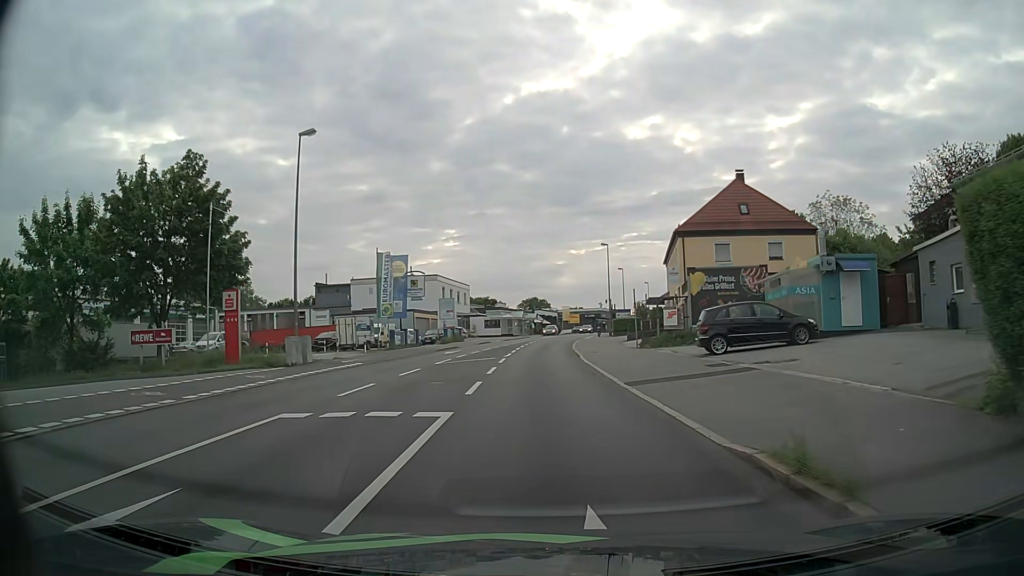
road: tertiary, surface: asphalt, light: Day
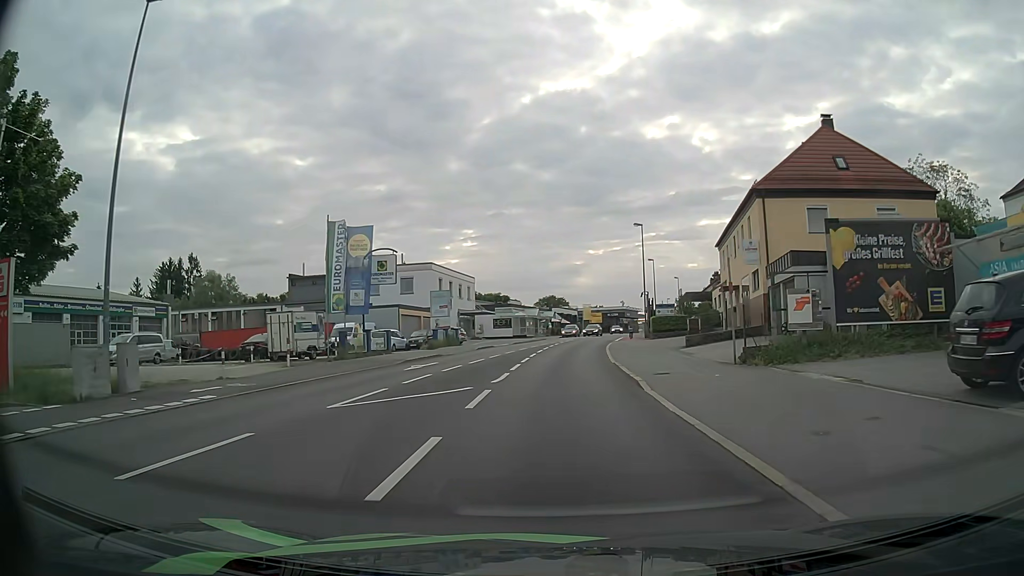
(-0.2, +14.7) m; -1°
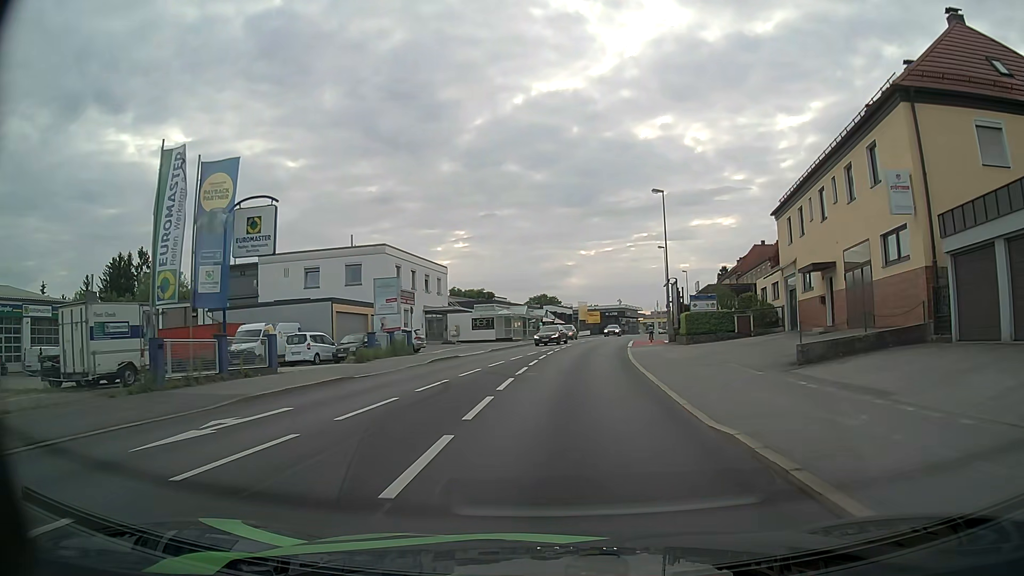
(+0.1, +15.5) m; 0°
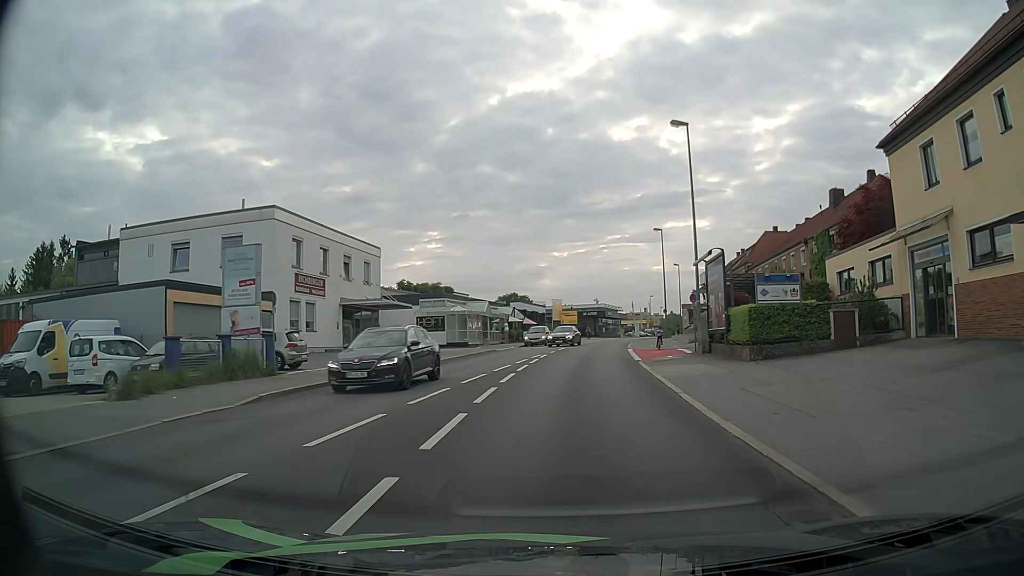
(+0.4, +16.2) m; +3°
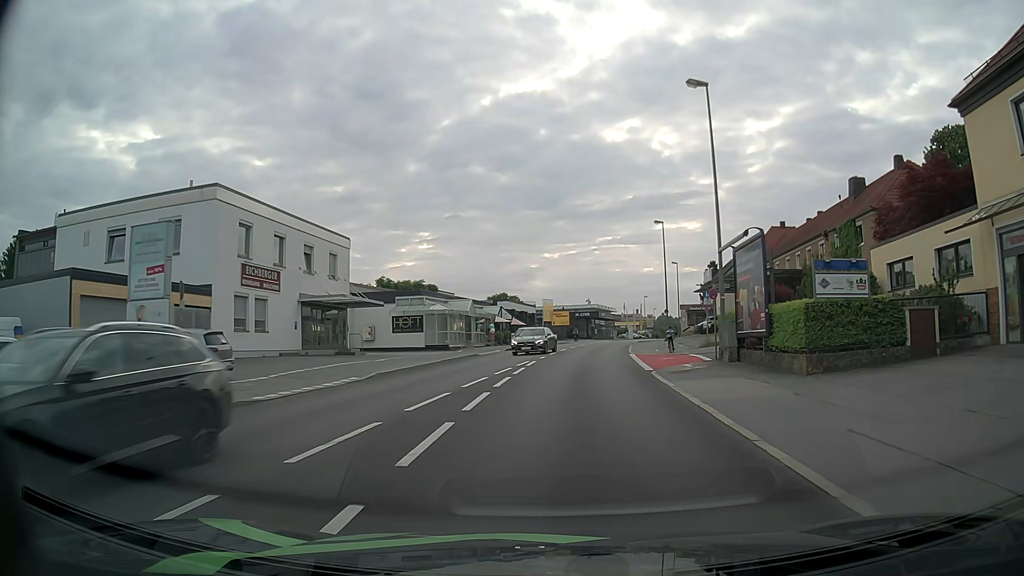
(0.0, +5.5) m; 0°
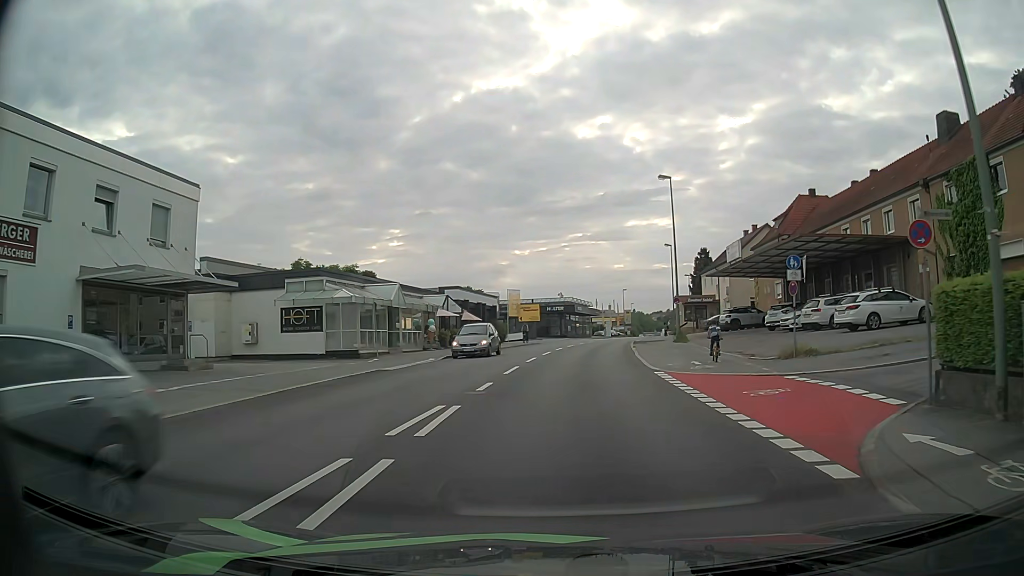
(+0.5, +16.5) m; +3°
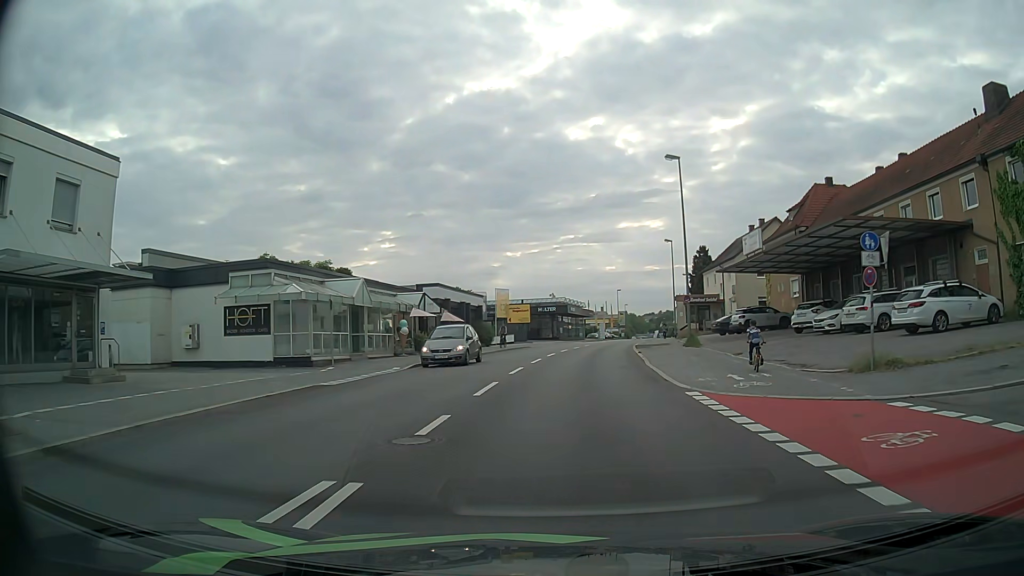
(0.0, +5.5) m; +1°
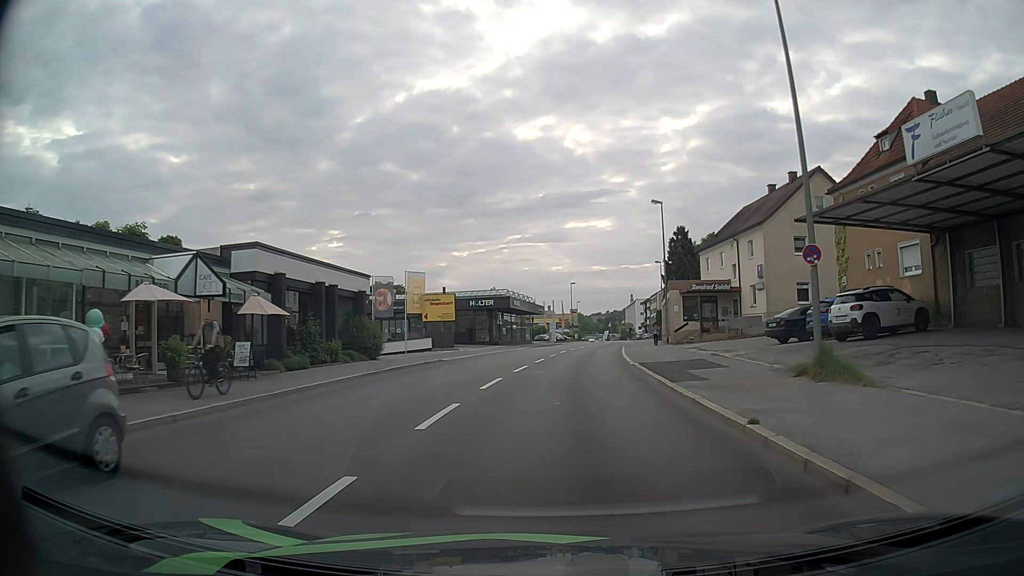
(+0.6, +22.4) m; +4°
(0, +10) (+1, +20) (+1, +30) (+2, +40) (+4, +50) (+5, +60) (+7, +70) (+8, +79) (+10, +89) (+13, +99) m
